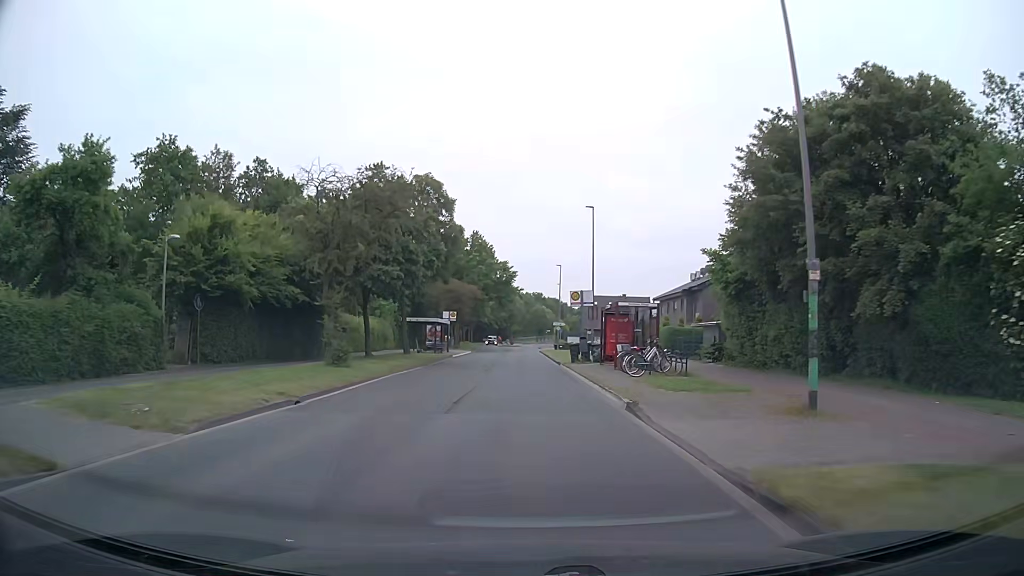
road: tertiary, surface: asphalt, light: Day
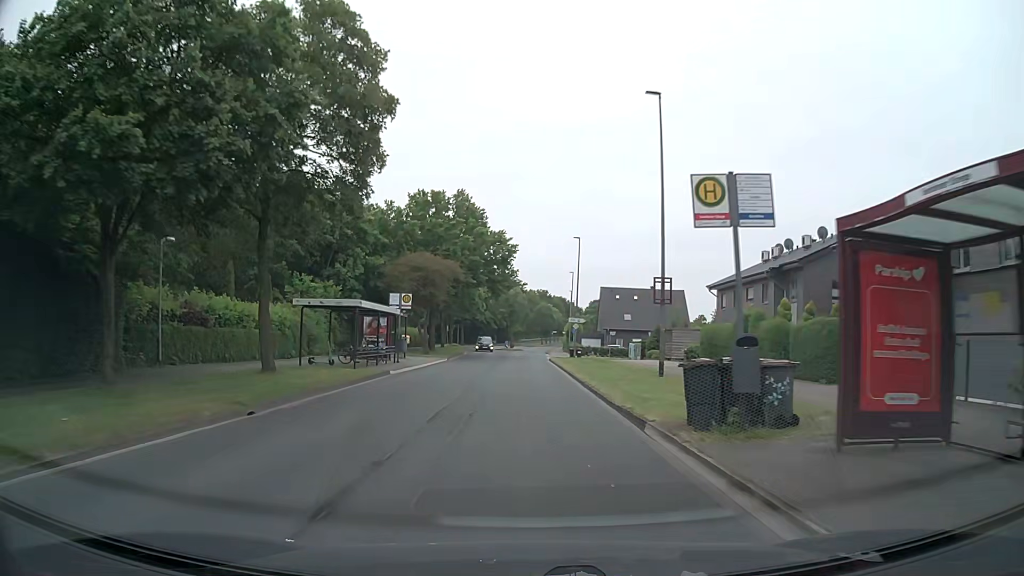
(0.0, +23.0) m; 0°
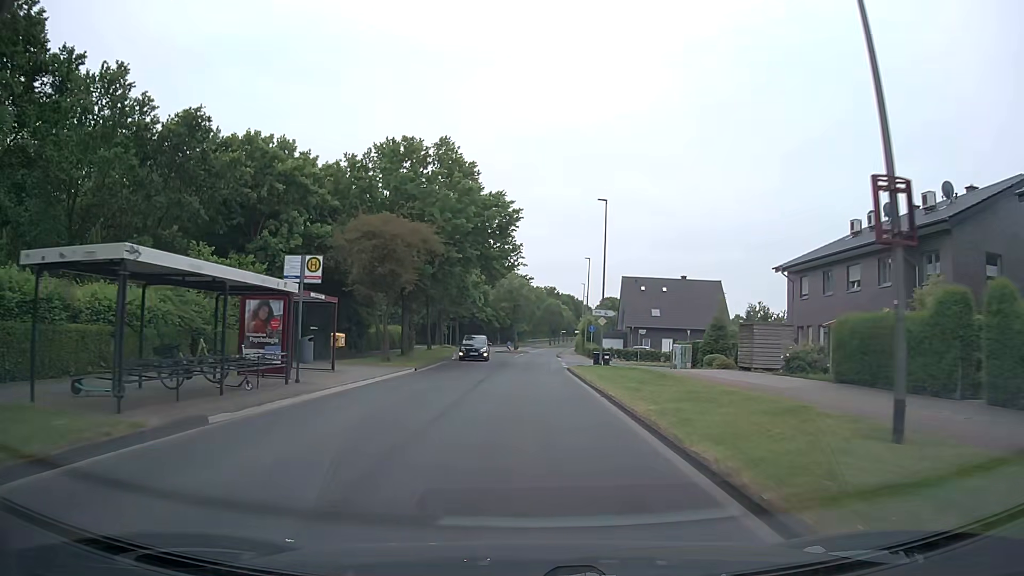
(0.0, +15.3) m; 0°
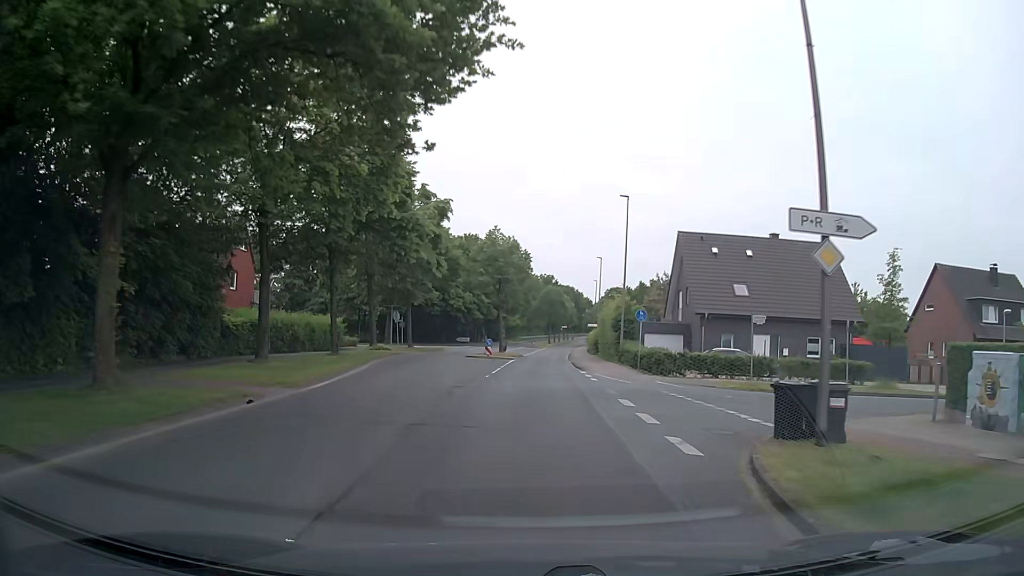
(-0.2, +30.6) m; 0°
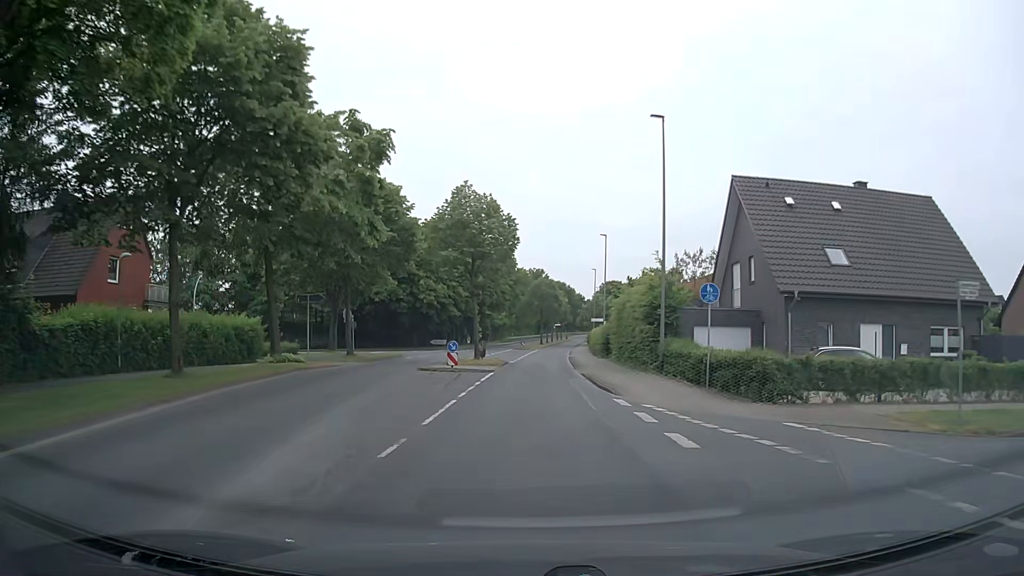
(+0.2, +15.3) m; 0°
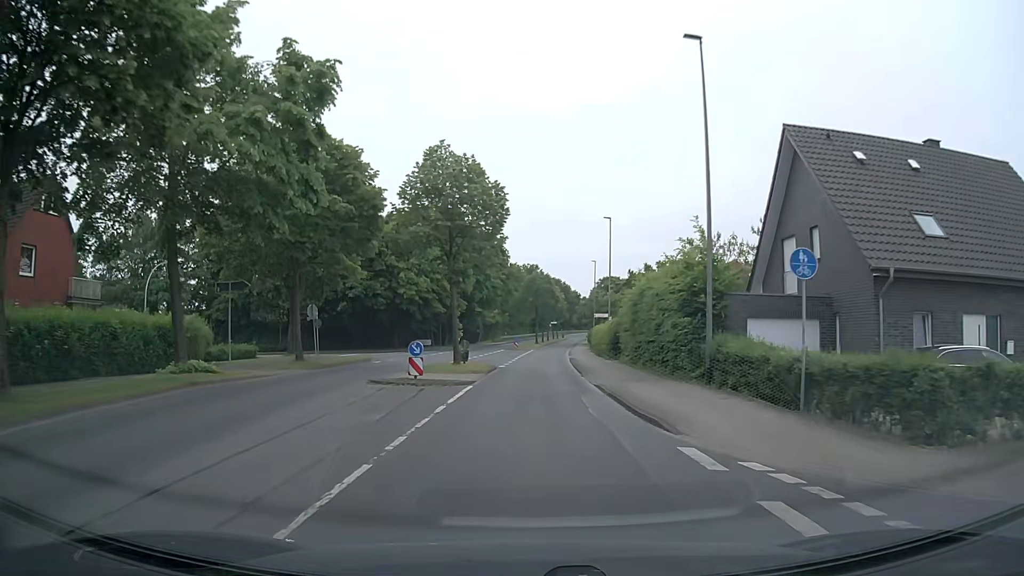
(+0.1, +7.7) m; +1°
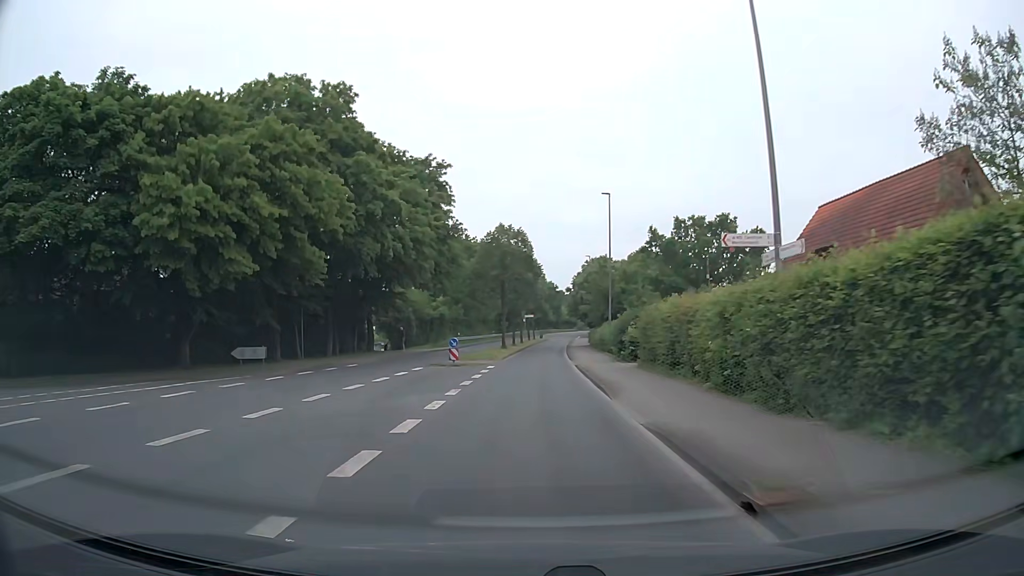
(+0.7, +38.3) m; +2°
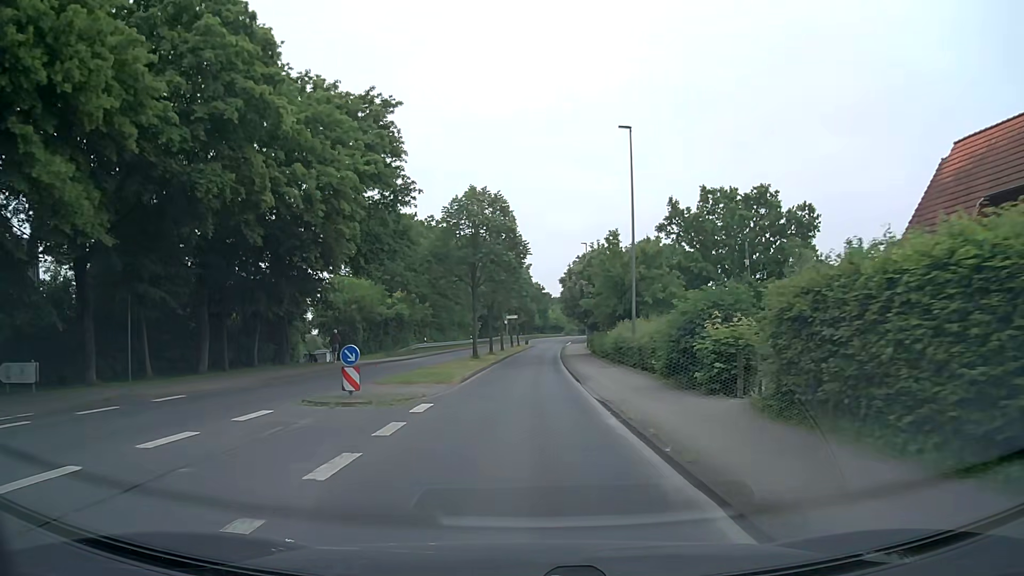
(+0.2, +15.3) m; +2°
(0, +10) (0, +20) (0, +30) (0, +40) (+1, +50) (+1, +60) (+2, +70) (+2, +80) (+3, +90) (+4, +100) m
